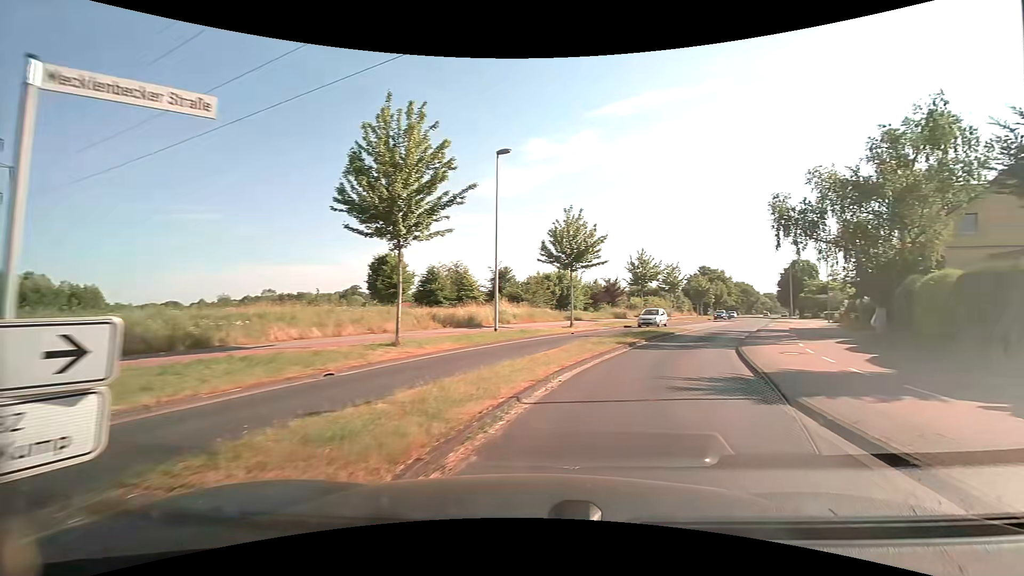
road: tertiary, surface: asphalt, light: Day
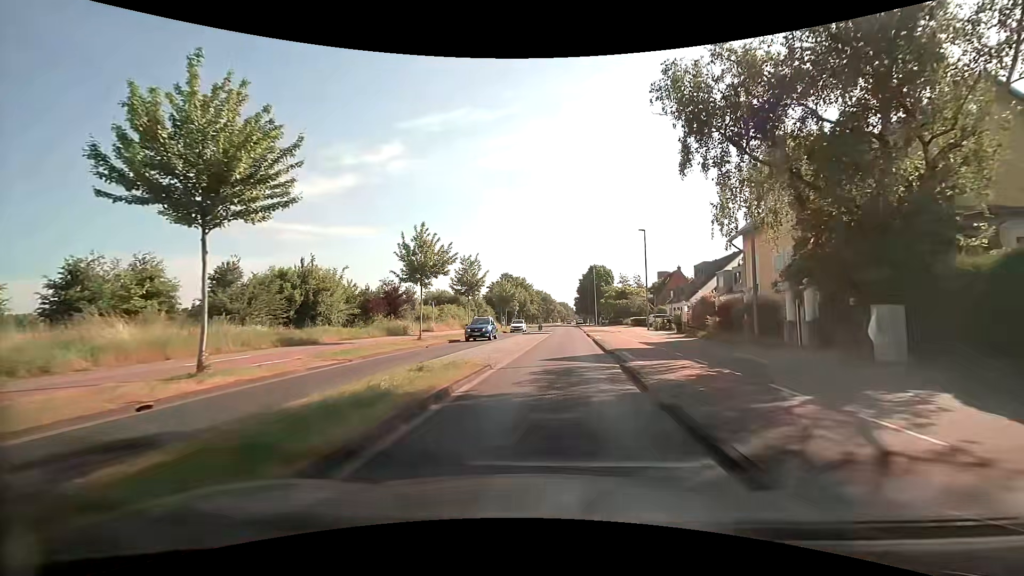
(+5.3, +19.2) m; +23°
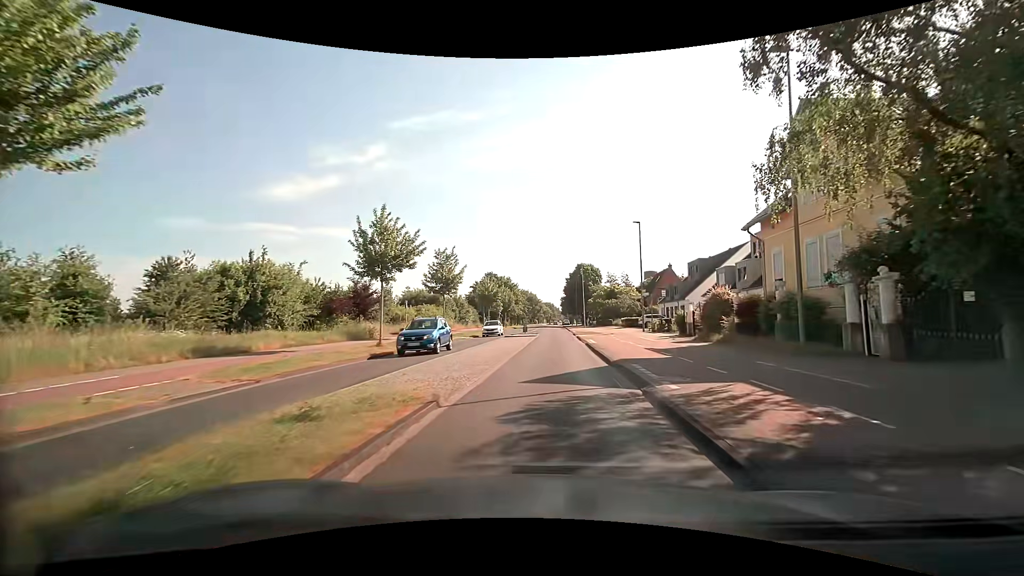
(+0.1, +5.0) m; +1°
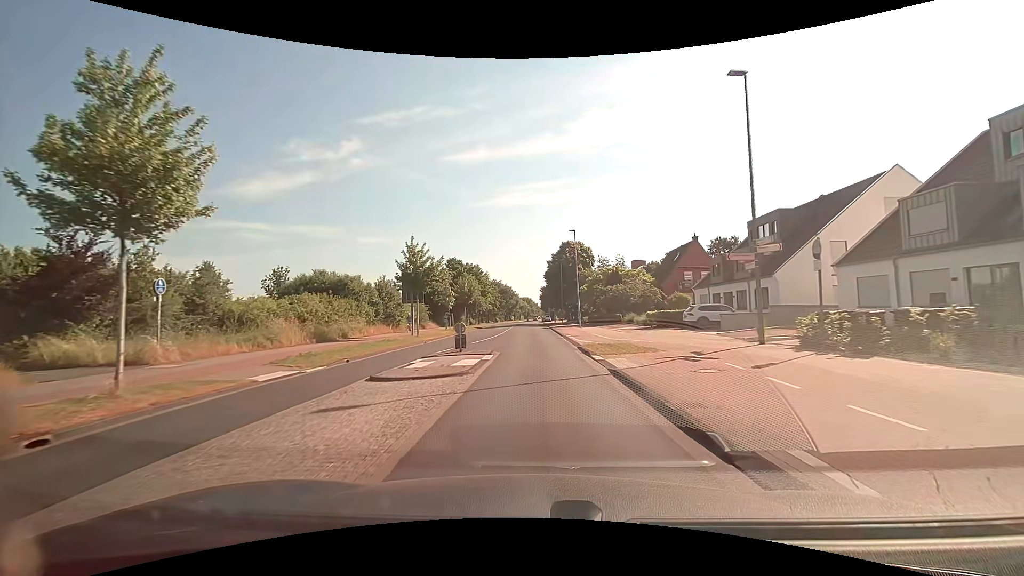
(+1.0, +28.9) m; +3°
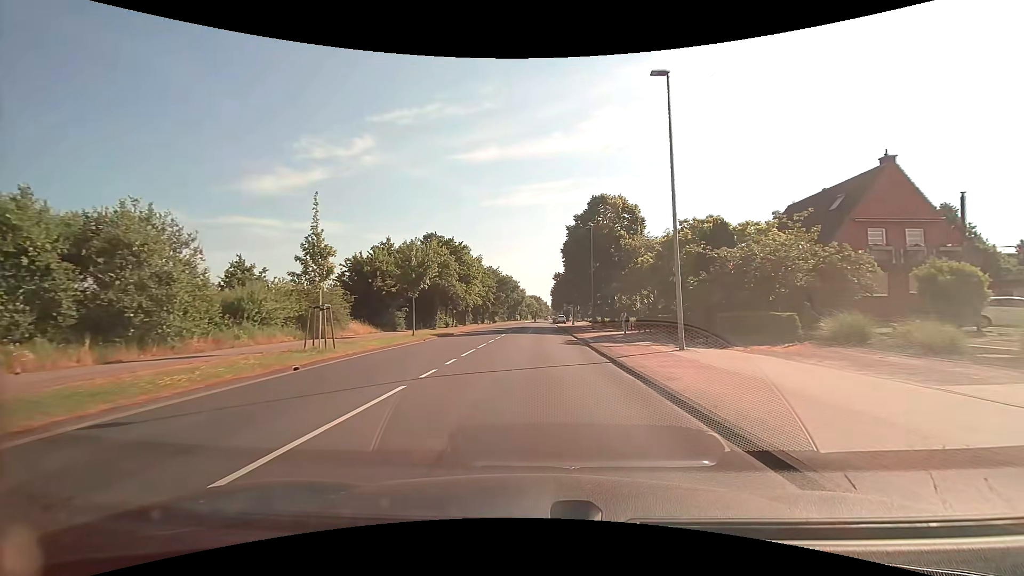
(-0.4, +34.8) m; -1°
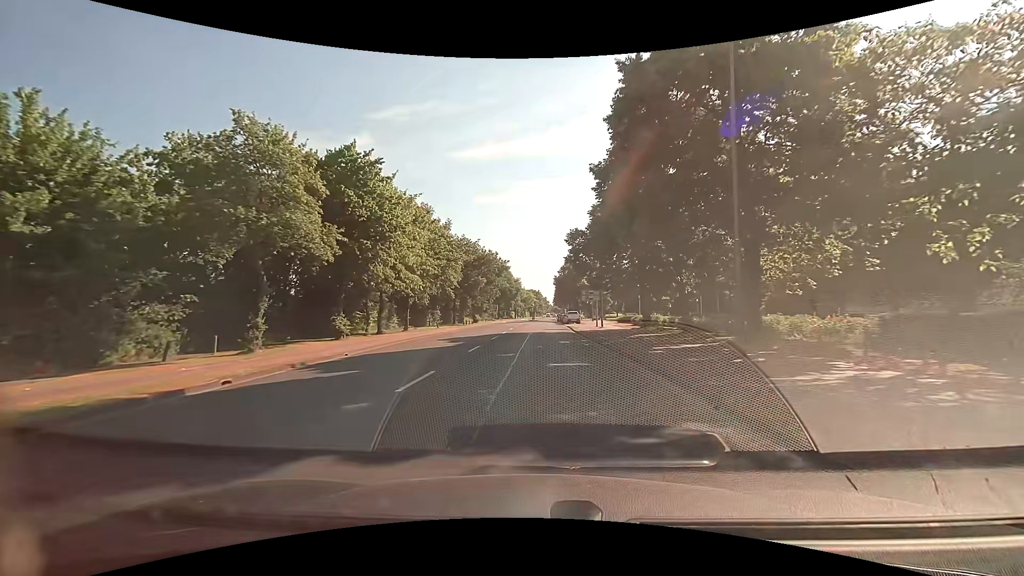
(+0.2, +35.6) m; +1°
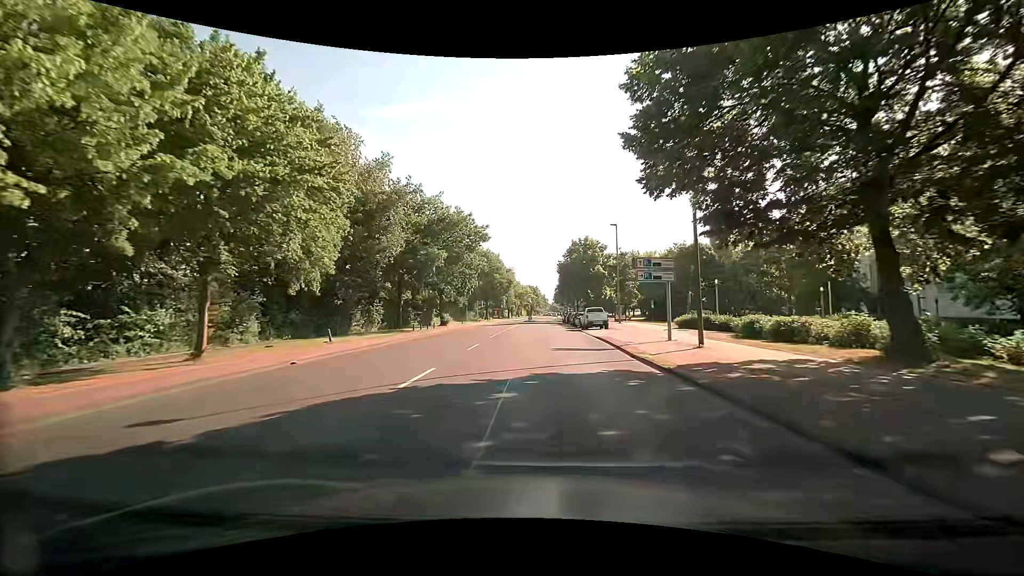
(0.0, +27.3) m; -1°
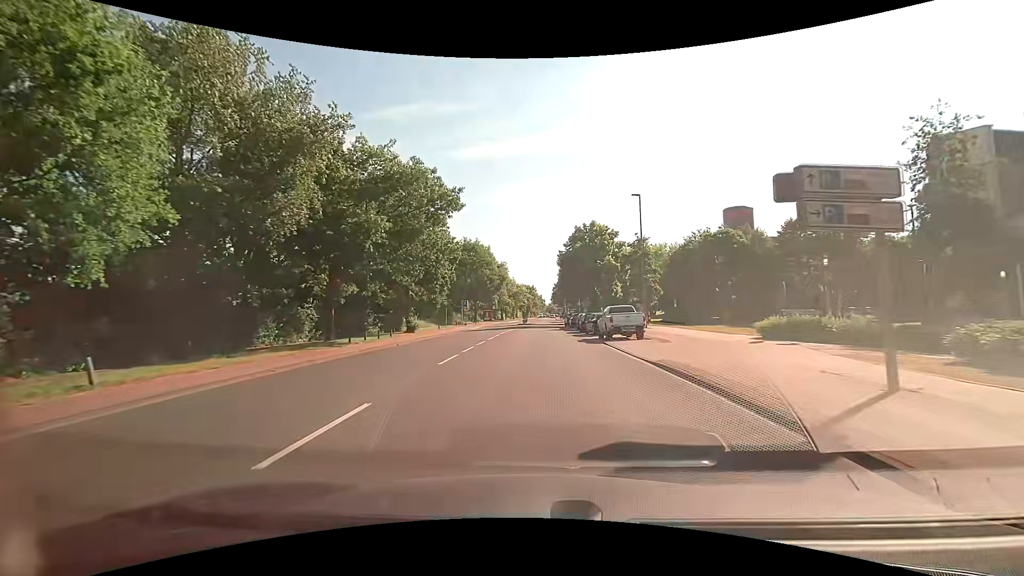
(+0.3, +13.7) m; +1°
(0, +10) (0, +20) (0, +30) (+1, +40) (+1, +50) (+1, +60) (+1, +70) (+2, +80) (+2, +90) (+2, +100) m
